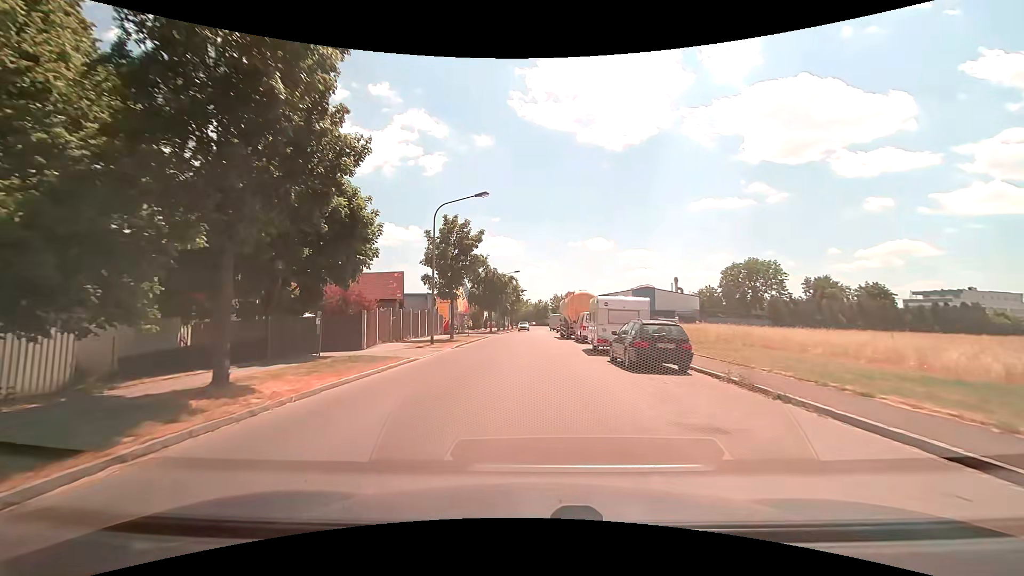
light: Day
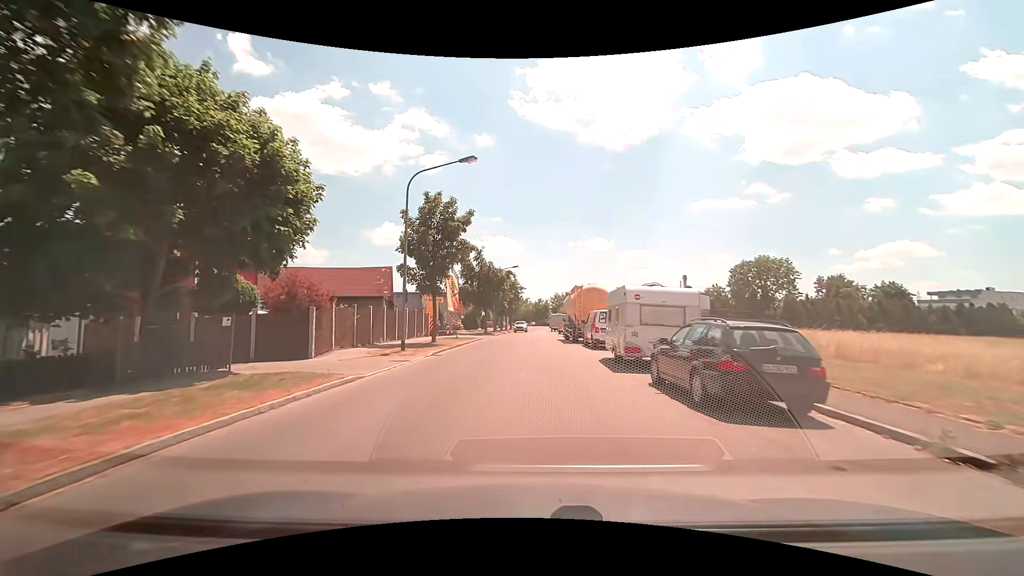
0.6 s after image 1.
(0.0, +6.2) m; 0°
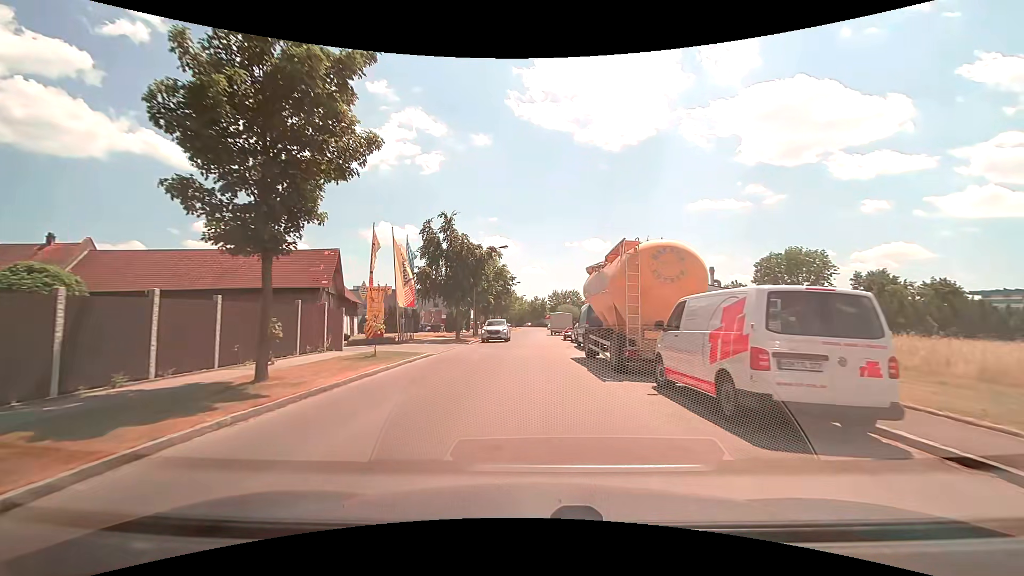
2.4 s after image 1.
(+0.1, +17.5) m; 0°
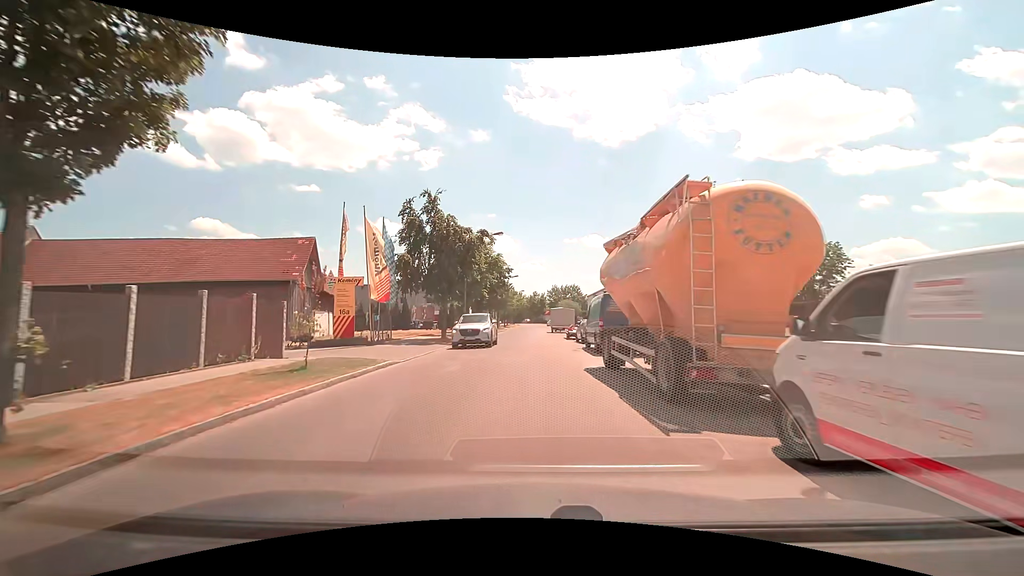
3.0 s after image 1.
(0.0, +5.4) m; +1°
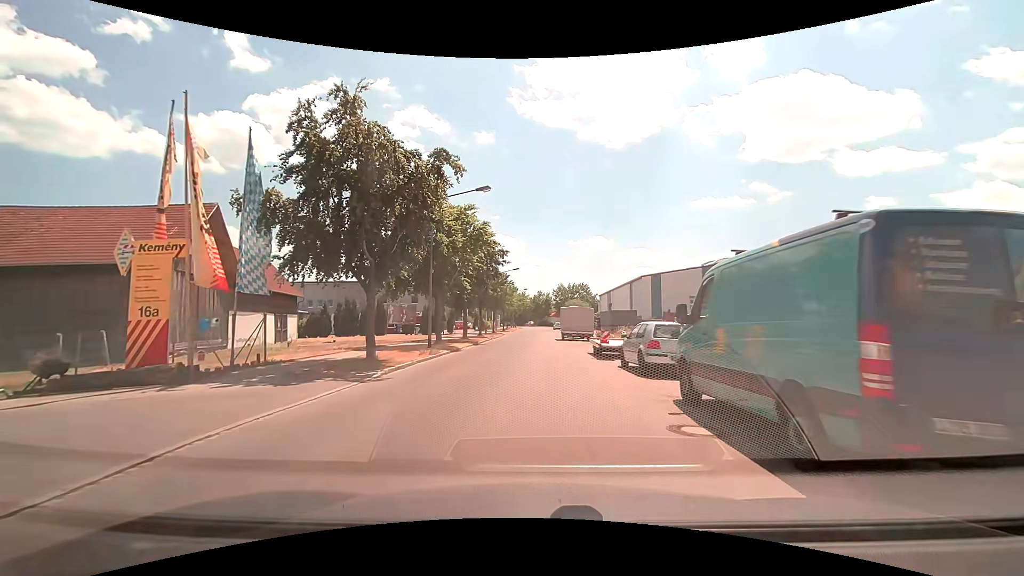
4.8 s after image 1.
(-0.2, +15.0) m; -2°
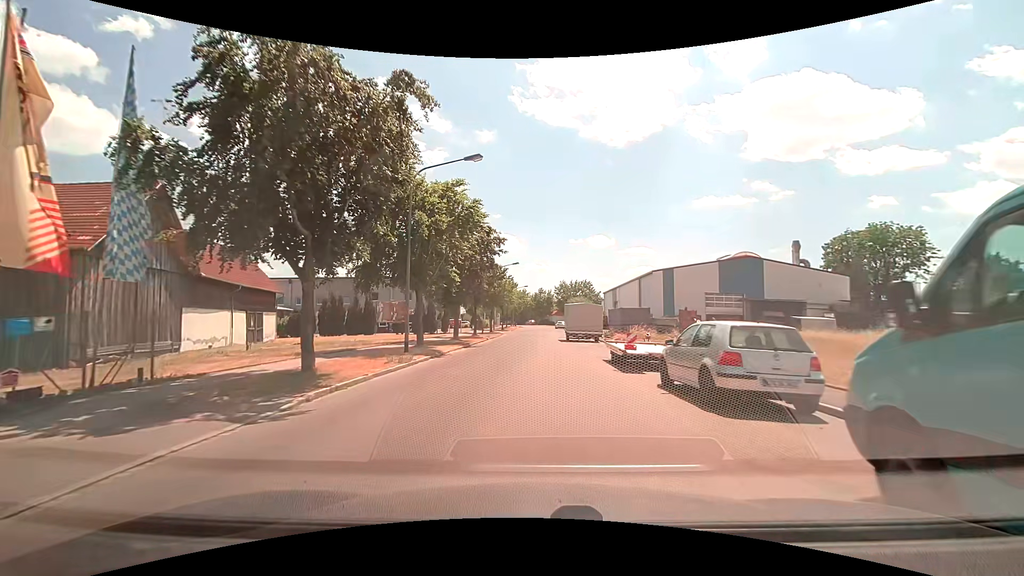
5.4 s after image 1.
(+0.1, +5.0) m; +1°
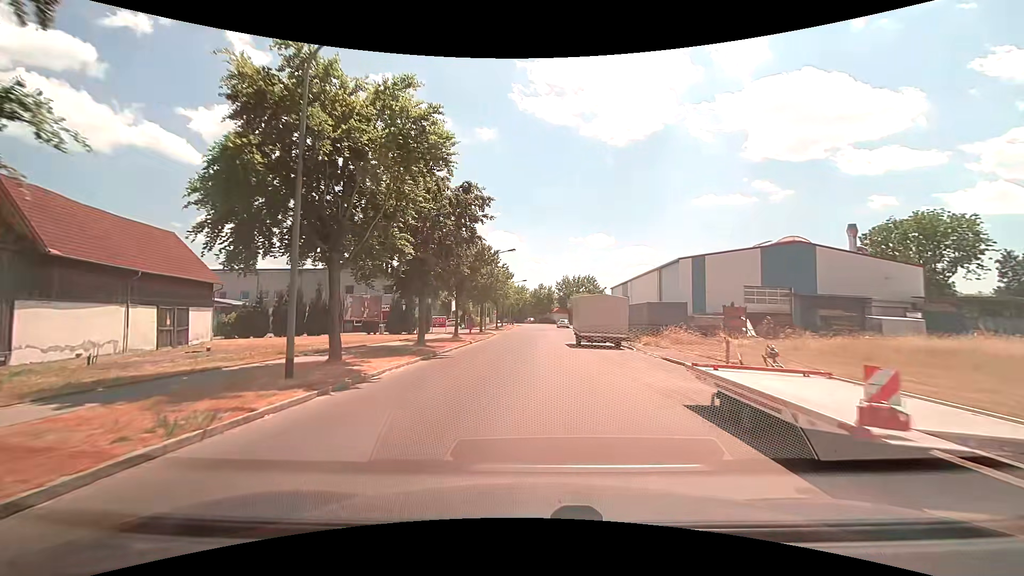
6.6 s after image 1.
(0.0, +10.2) m; 0°
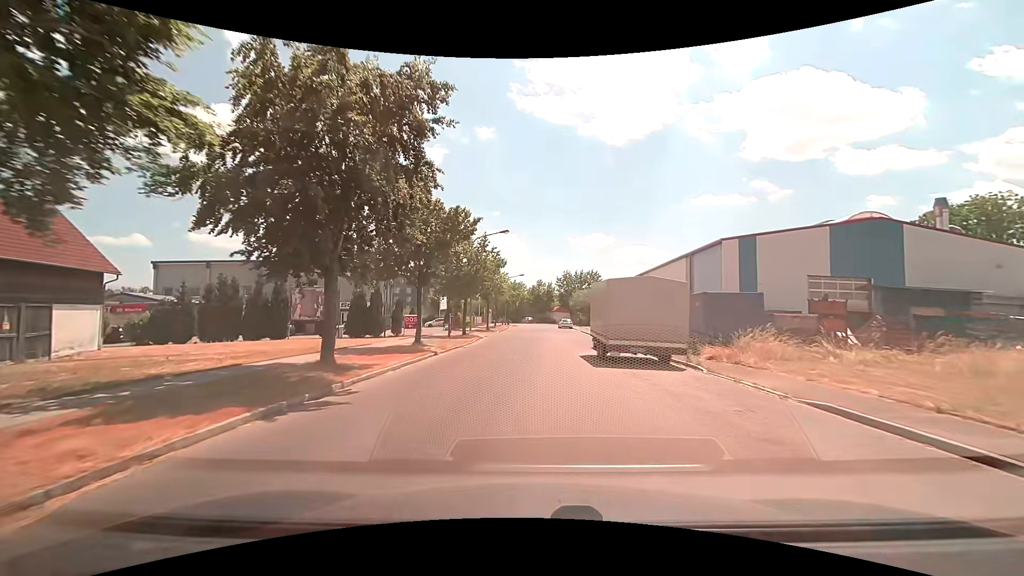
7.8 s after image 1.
(+0.1, +10.6) m; +1°
(0, +10) (0, +20) (0, +30) (0, +40) (0, +50) (+1, +60) (+1, +70) (+2, +80) (+4, +90) (+11, +97) m
